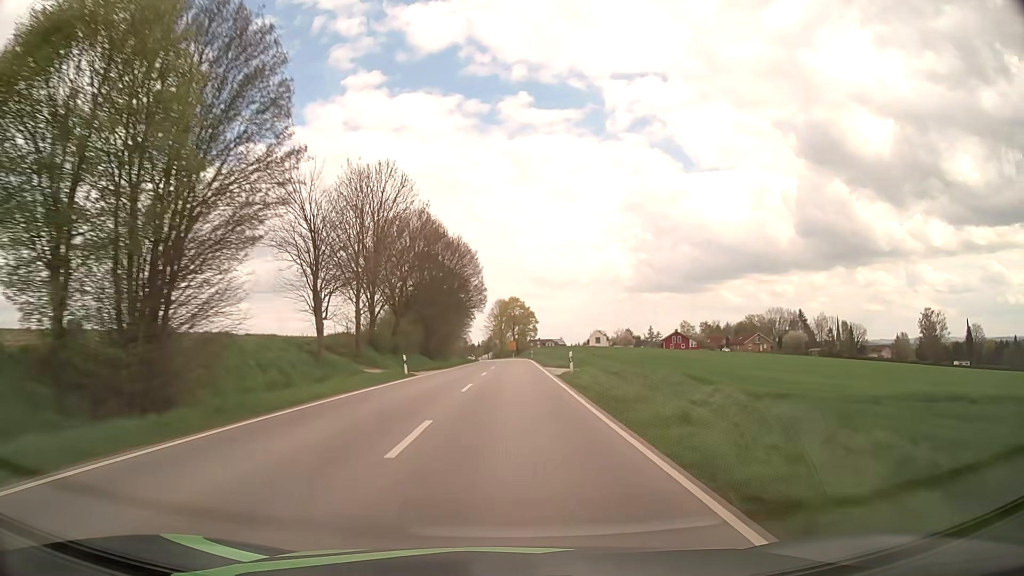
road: secondary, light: Day
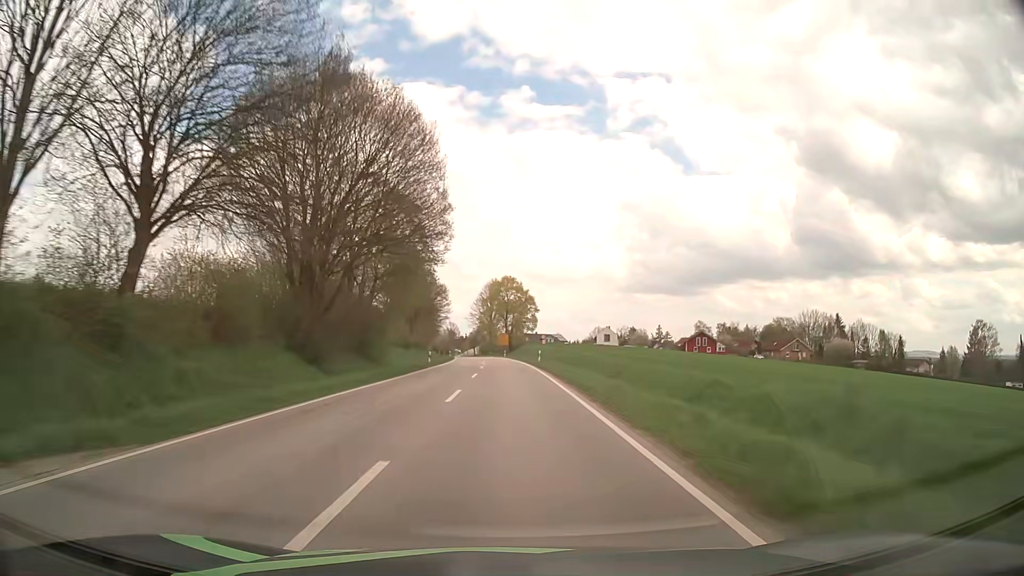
(+0.3, +40.3) m; +1°
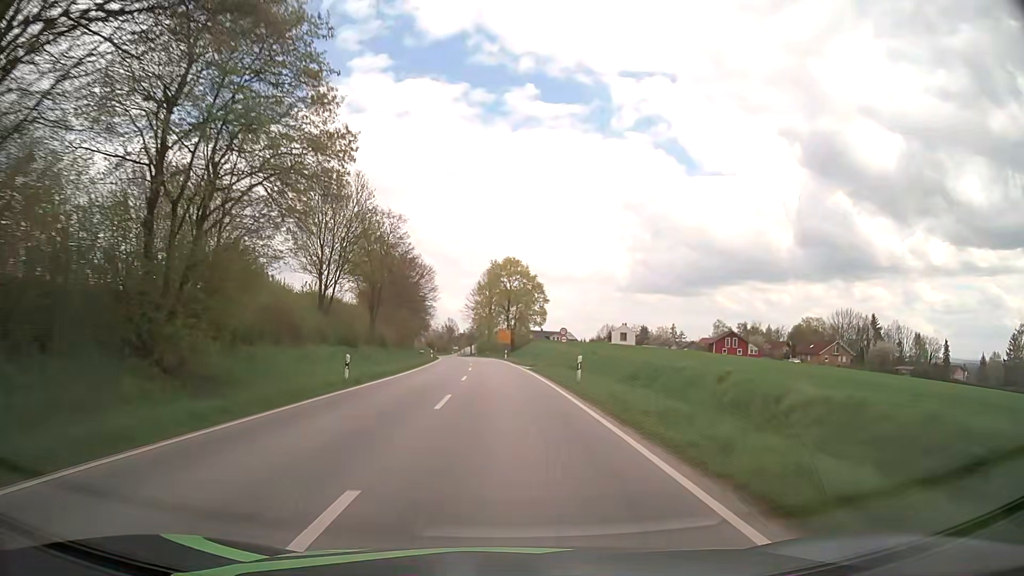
(0.0, +25.5) m; 0°
(0, +10) (0, +20) (0, +30) (-1, +40) (-1, +50) (-2, +60) (-2, +70) (-3, +80) (-4, +90) (-5, +100) m
